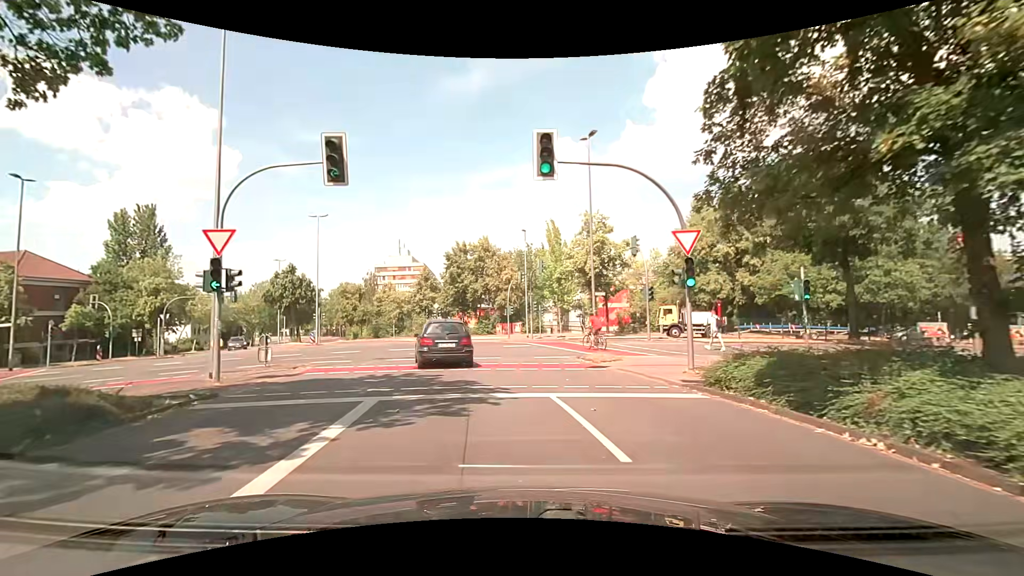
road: tertiary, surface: asphalt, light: Day
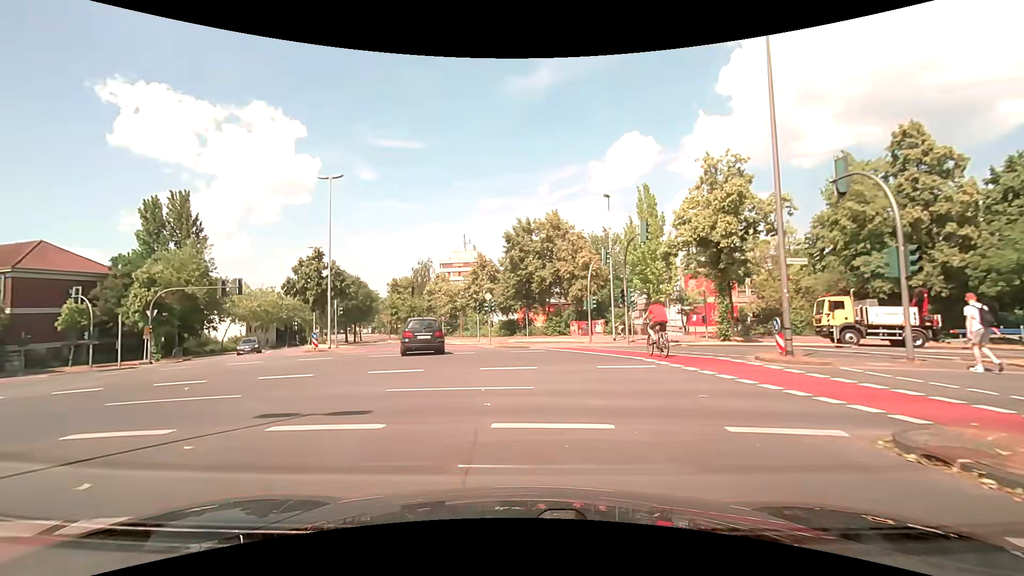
(-1.1, +14.3) m; -8°
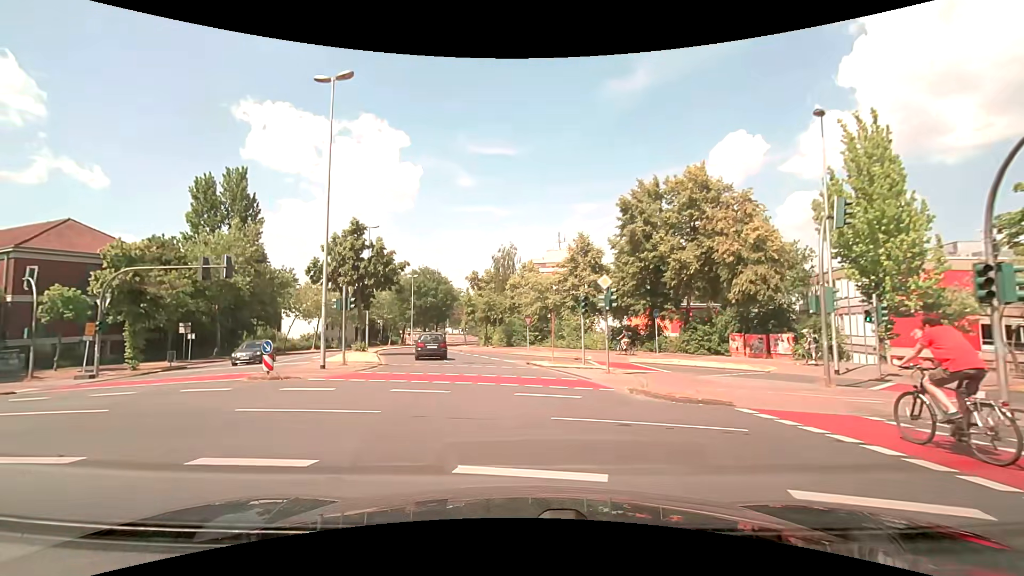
(-1.8, +16.8) m; -11°
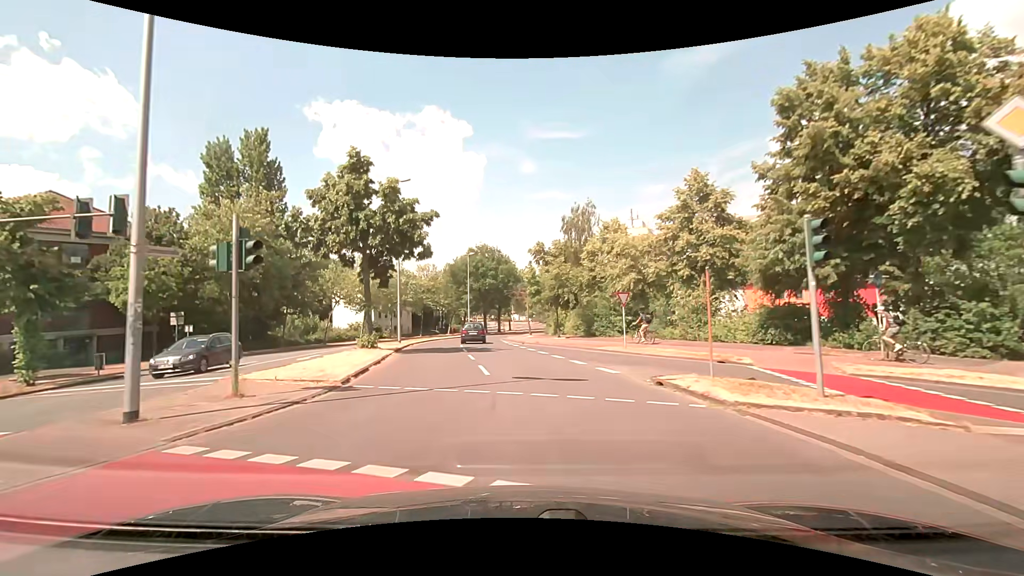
(-0.9, +13.5) m; -8°
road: unclassified
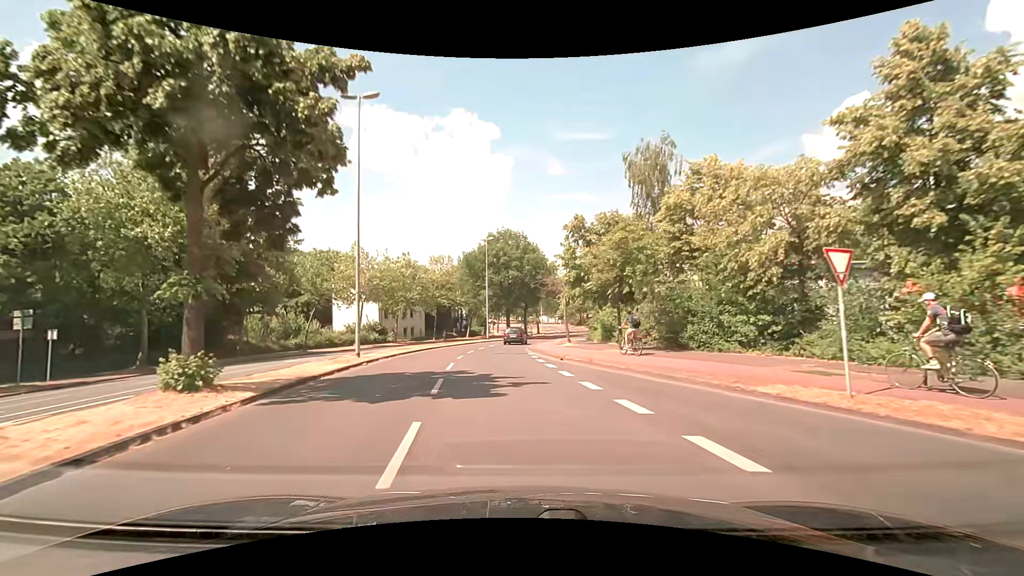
(-0.3, +15.0) m; -3°
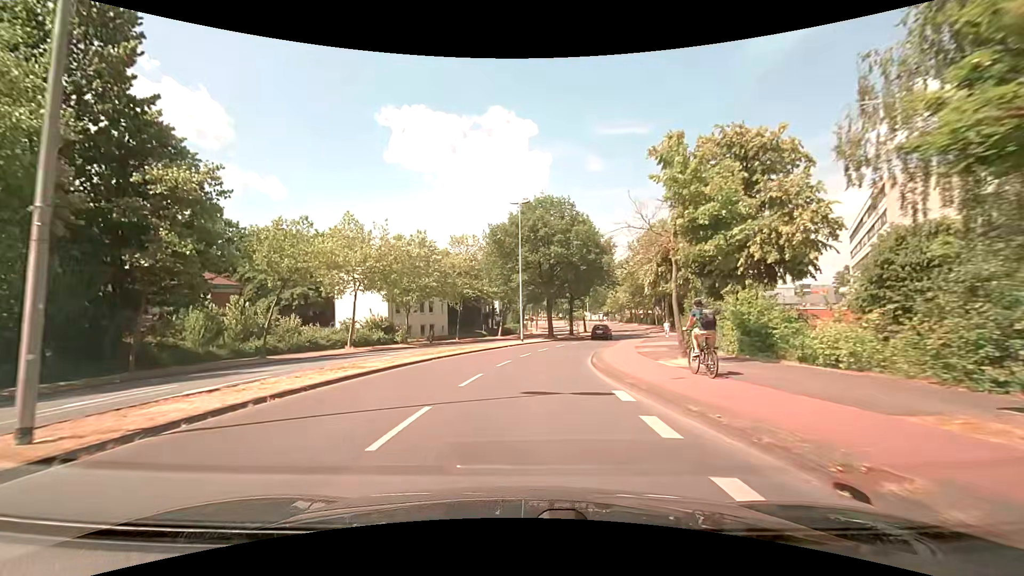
(-0.7, +17.0) m; -4°
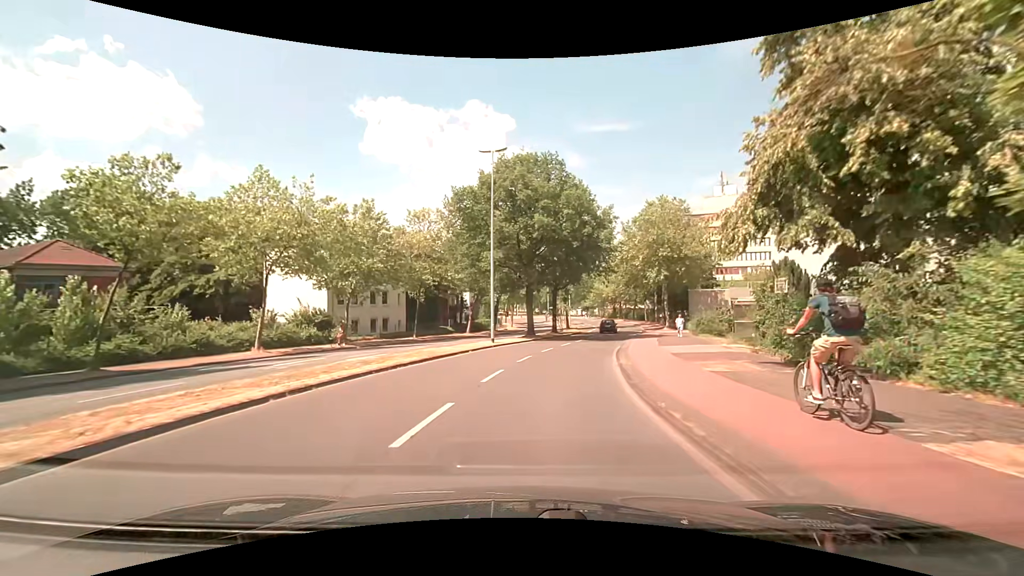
(+0.1, +12.0) m; +3°
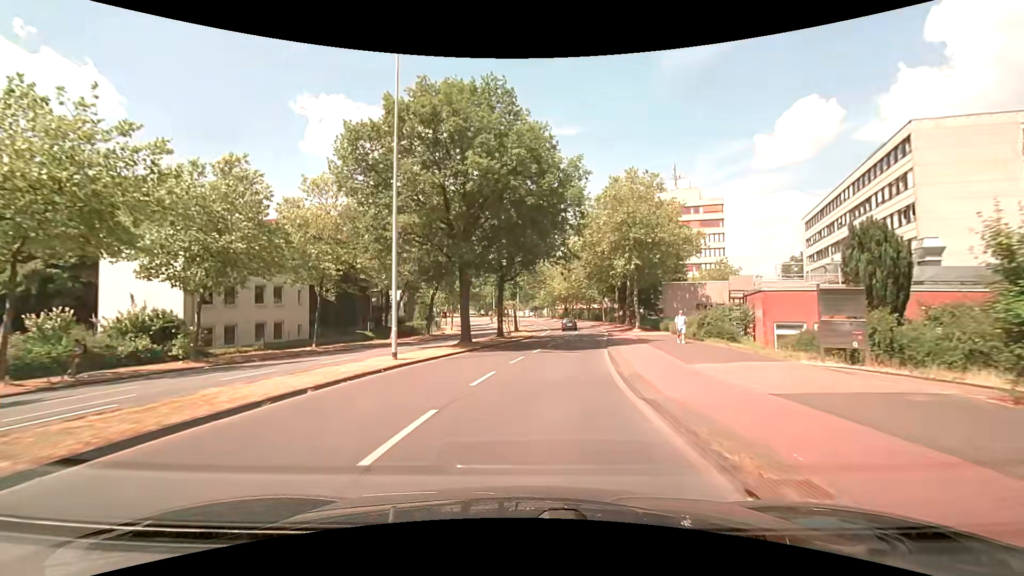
(+0.6, +12.5) m; +5°
(+1, +10) (+2, +20) (+3, +30) (+5, +40) (+7, +49) (+8, +59) (+9, +69) (+9, +79) (+9, +89) (+7, +99) m
